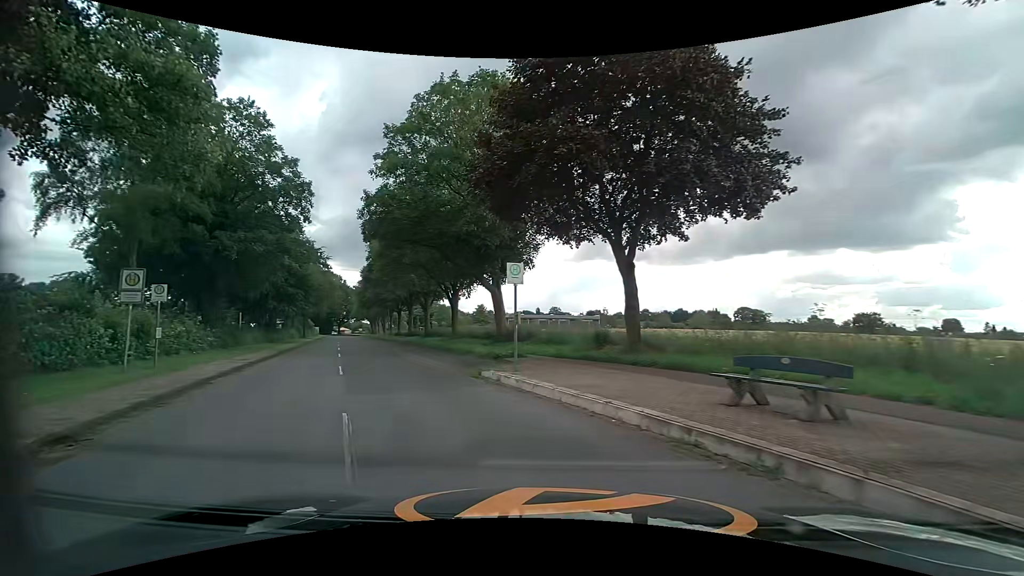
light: Day
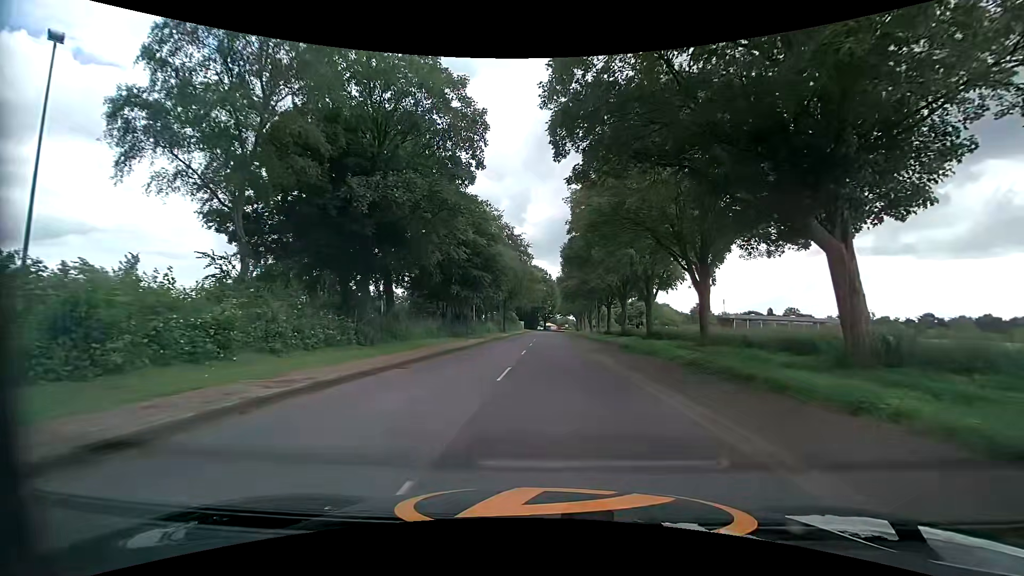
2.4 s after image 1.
(-4.3, +16.1) m; -22°
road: tertiary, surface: asphalt
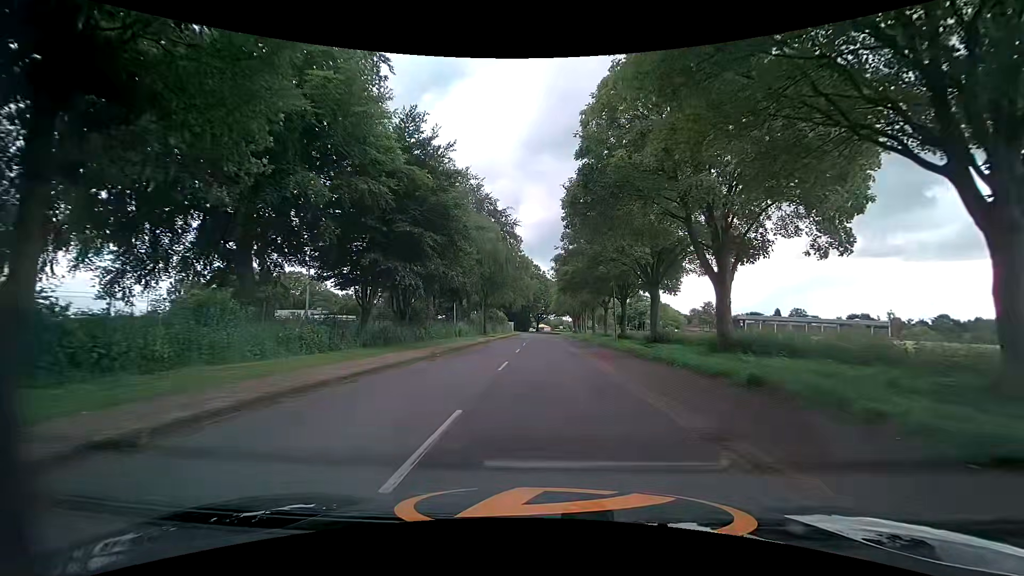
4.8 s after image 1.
(-0.3, +20.4) m; 0°
(0, +10) (0, +20) (0, +30) (0, +40) (0, +50) (-1, +60) (-1, +70) (-1, +80) (-1, +90) (-1, +100) m
